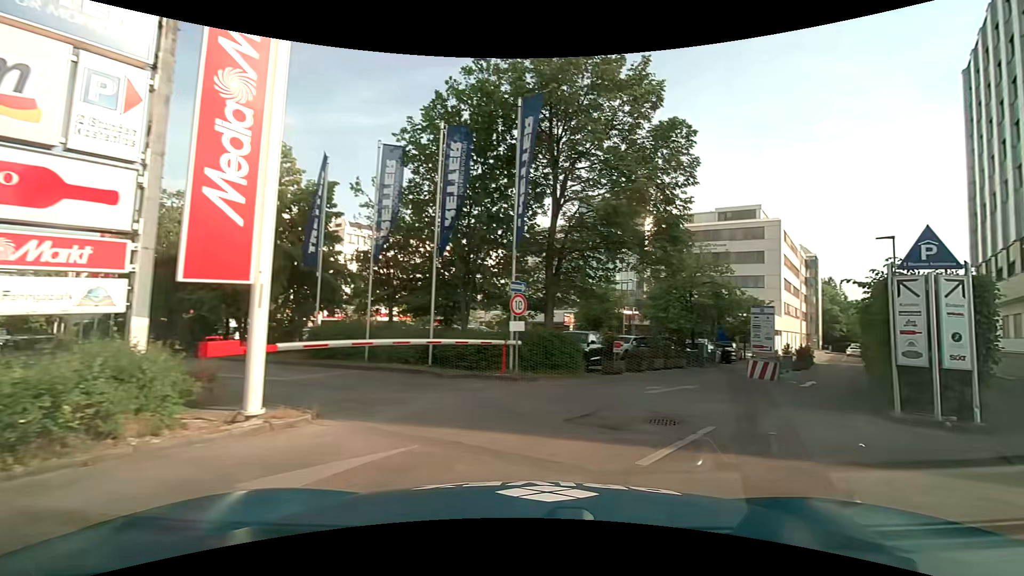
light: Day
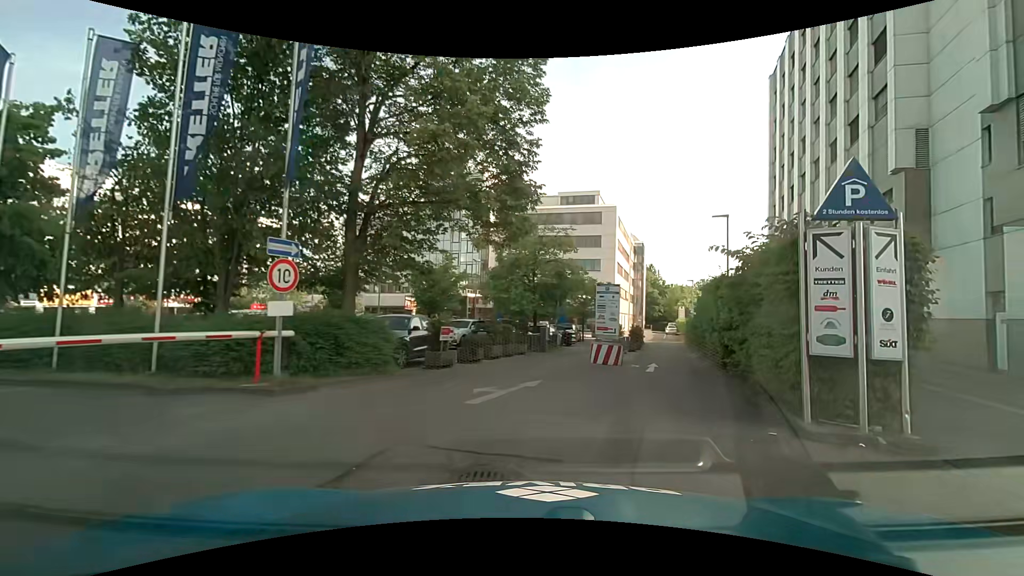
(+0.8, +4.2) m; +18°
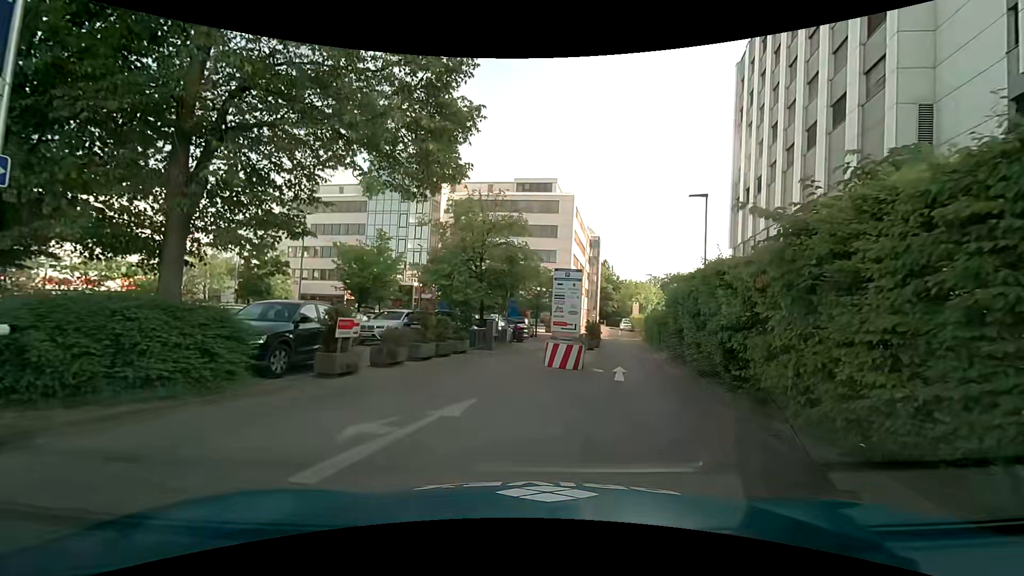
(+0.3, +3.9) m; +5°
